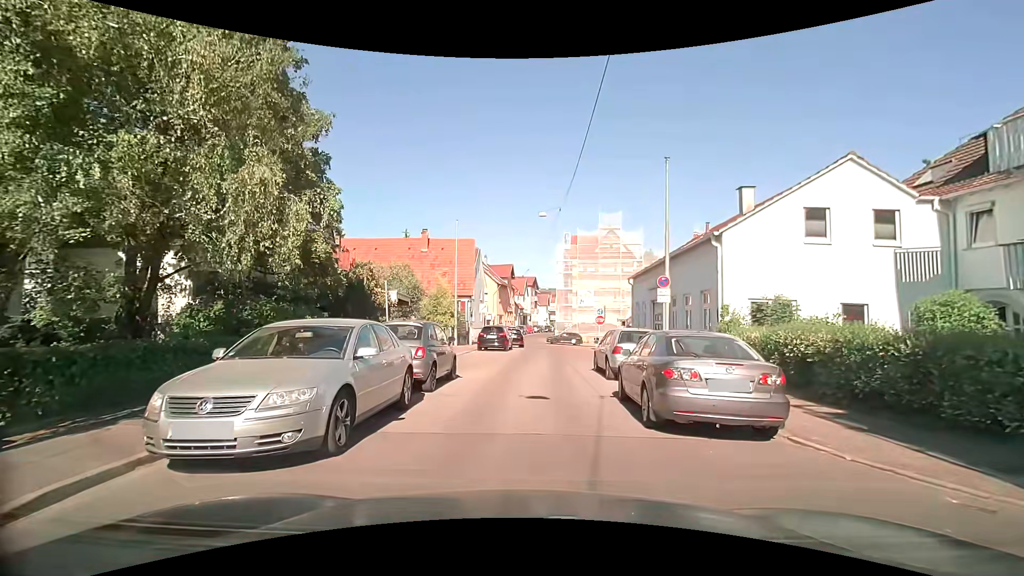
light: Day
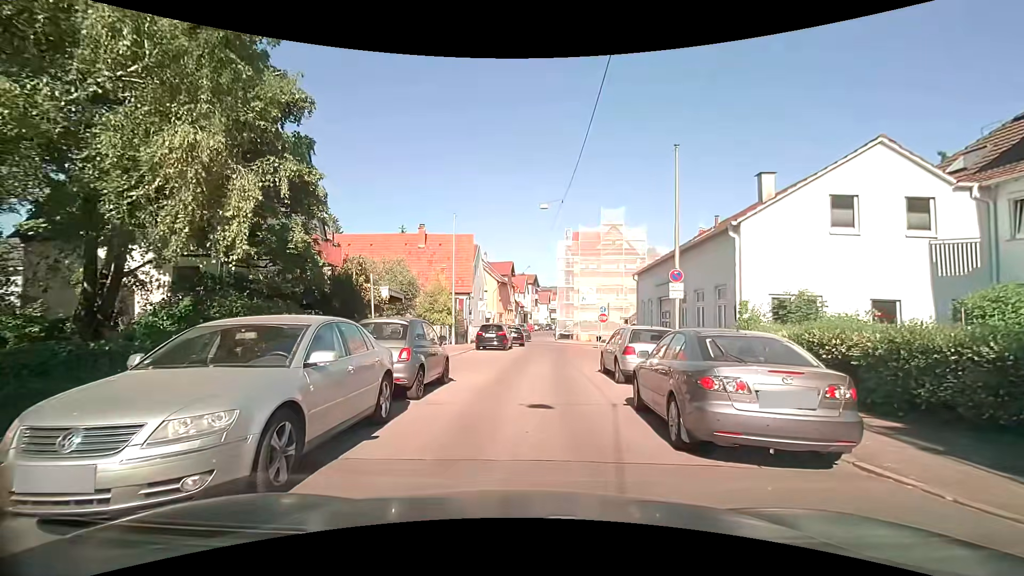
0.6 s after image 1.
(0.0, +1.3) m; +2°
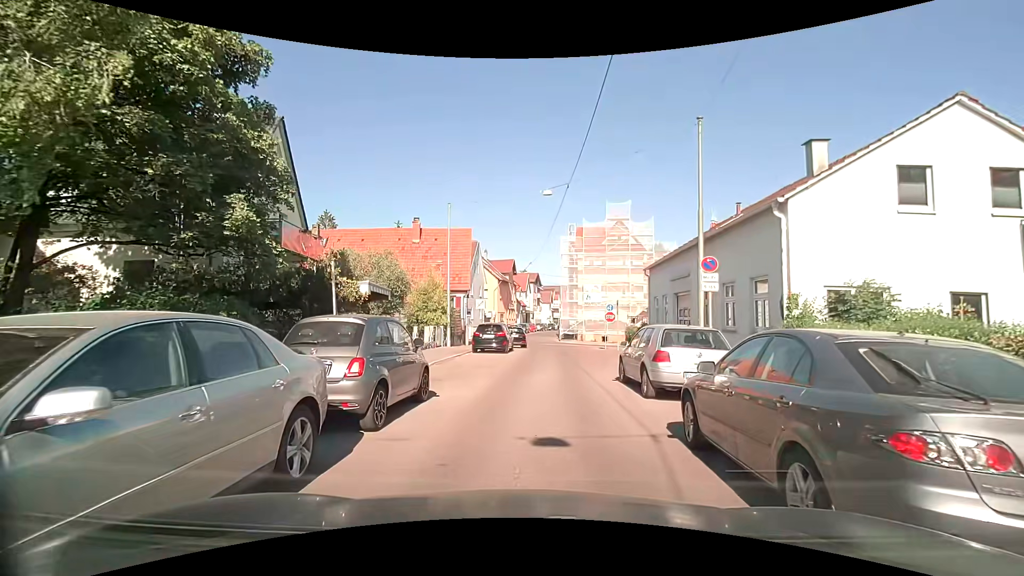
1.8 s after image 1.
(-0.1, +2.7) m; -3°
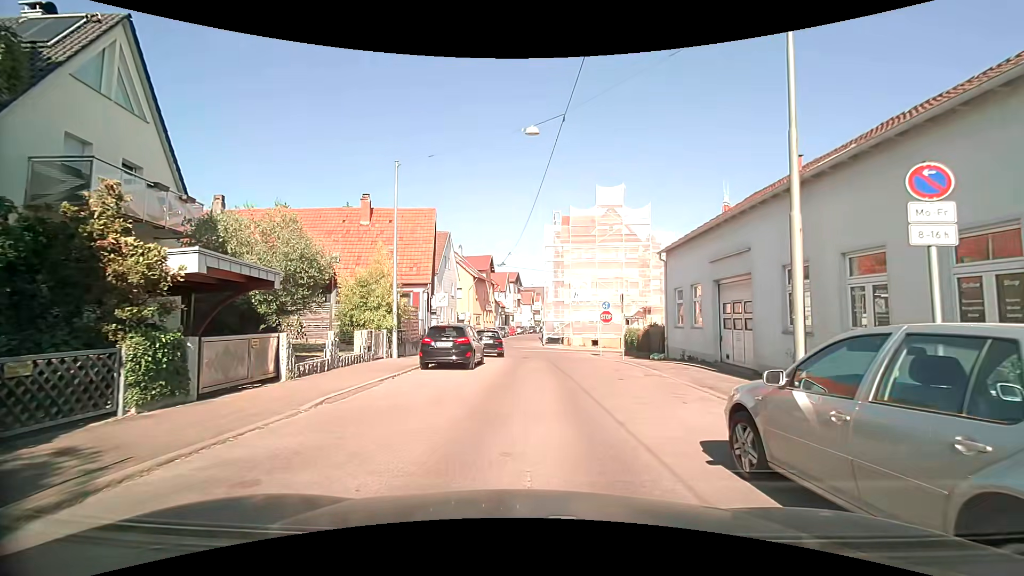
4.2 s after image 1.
(0.0, +7.9) m; +2°
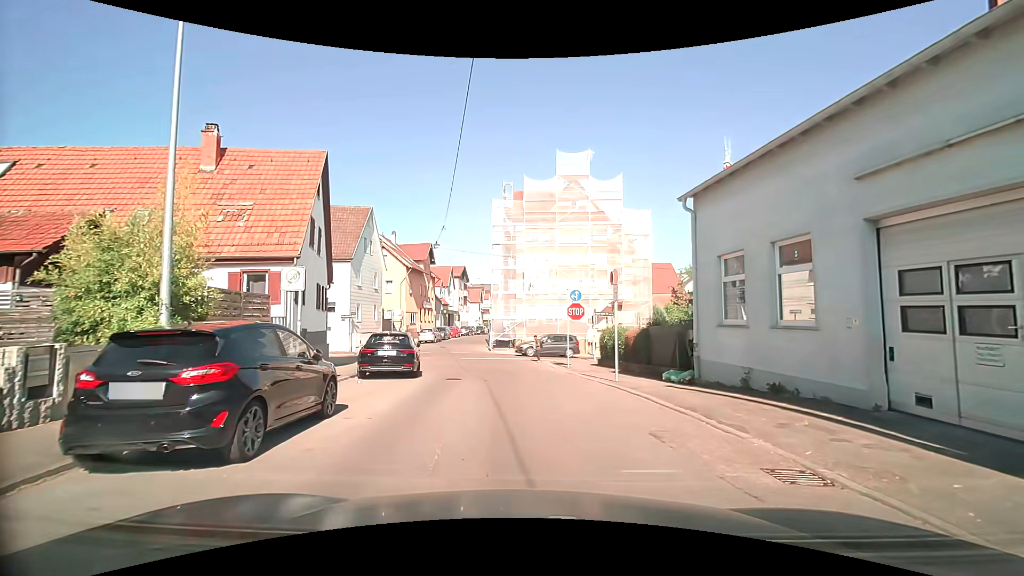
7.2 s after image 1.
(+0.5, +10.3) m; +7°
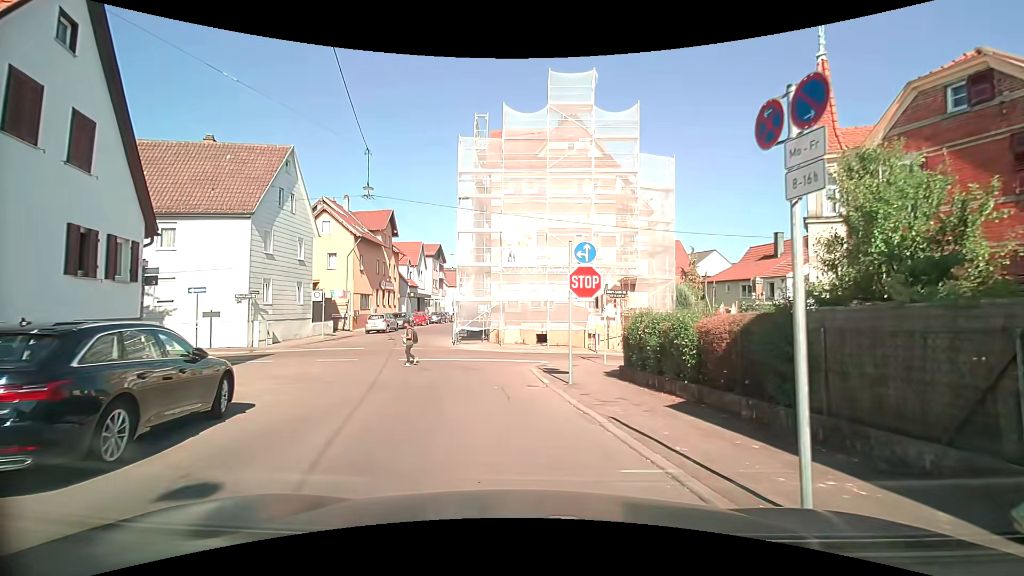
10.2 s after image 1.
(+0.2, +11.0) m; +1°
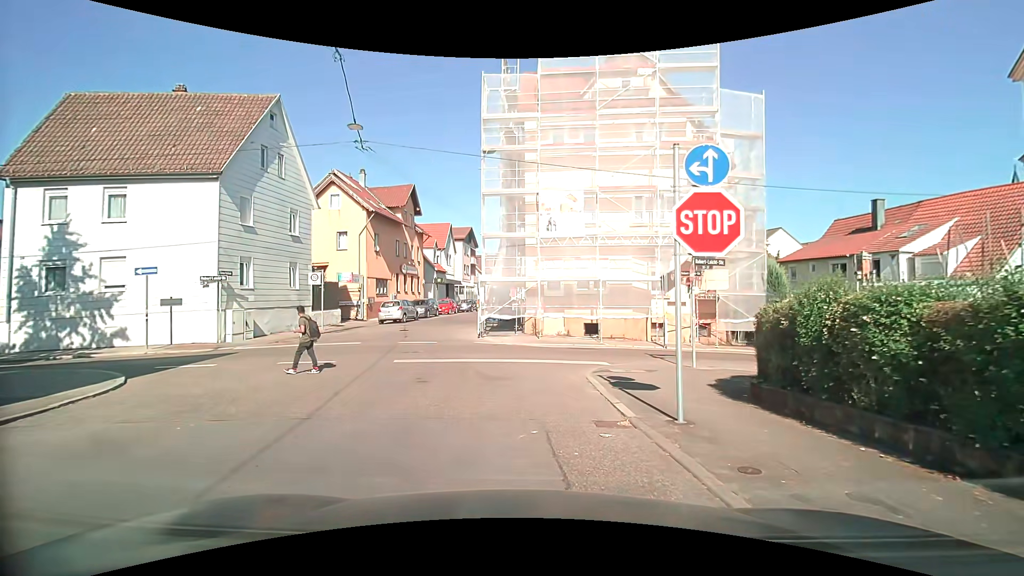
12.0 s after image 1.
(-0.3, +6.2) m; -4°
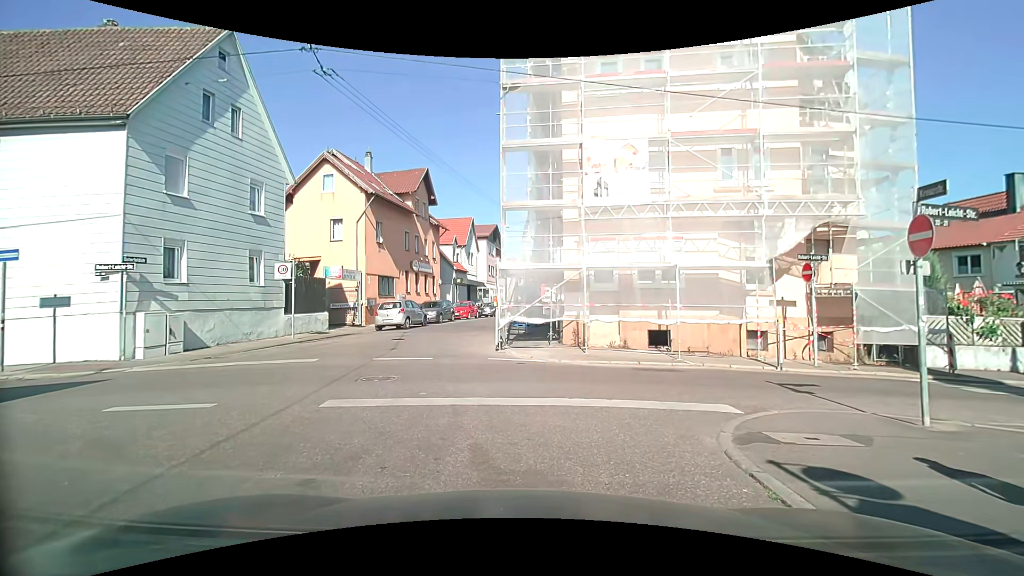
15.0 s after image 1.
(-0.3, +6.6) m; -3°
